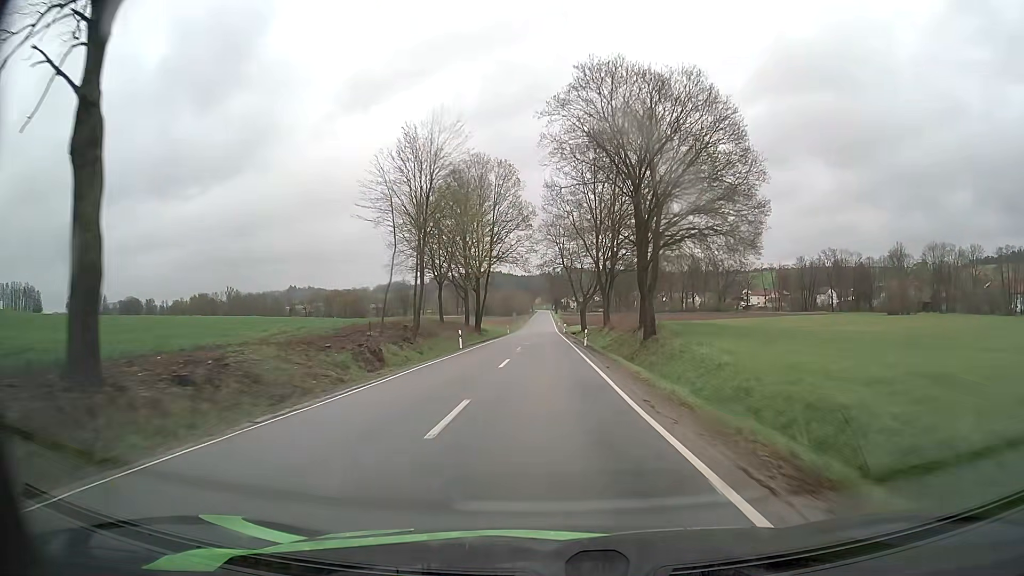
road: secondary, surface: asphalt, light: Day
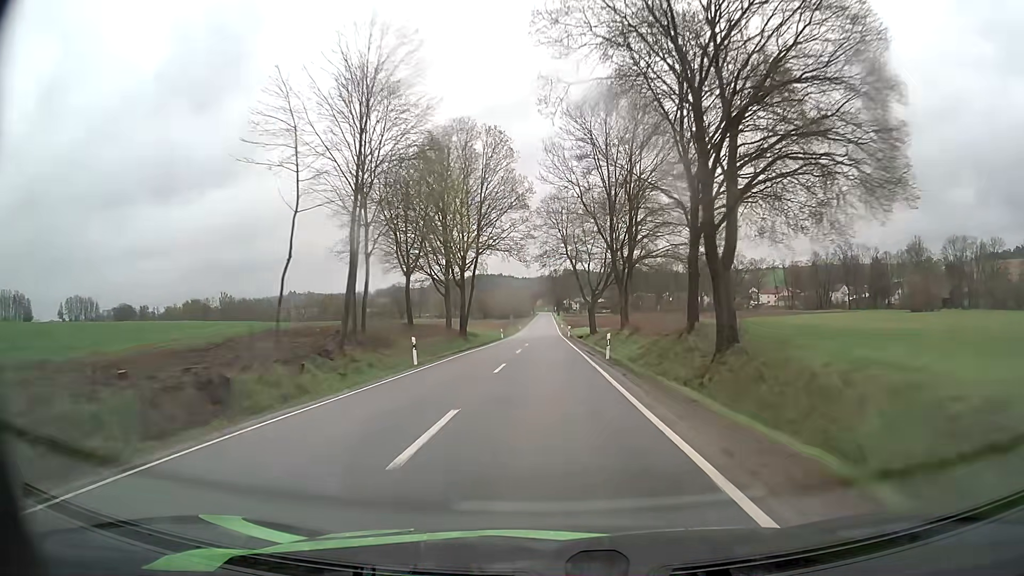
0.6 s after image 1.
(0.0, +14.1) m; 0°
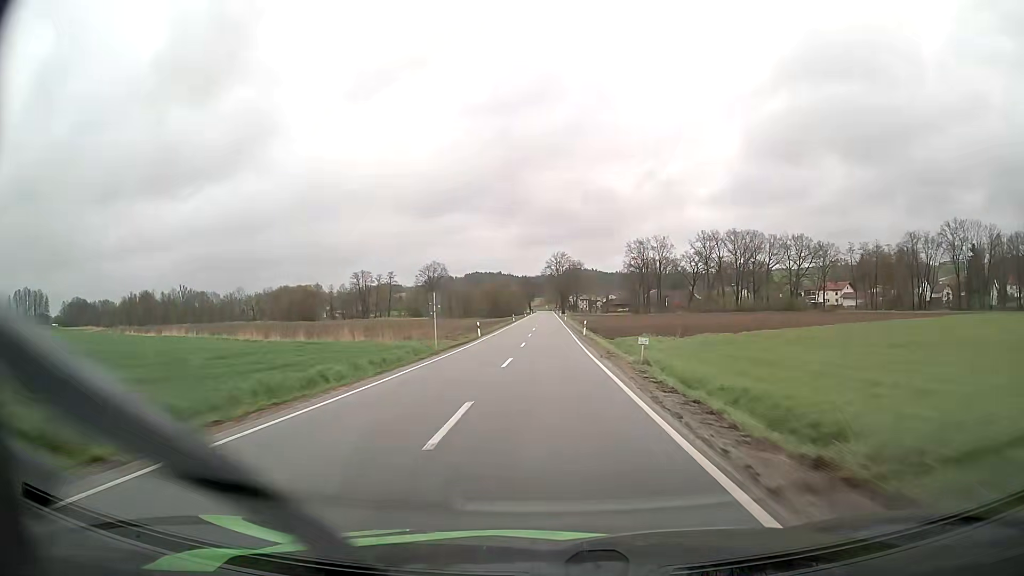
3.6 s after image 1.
(-0.3, +71.8) m; 0°
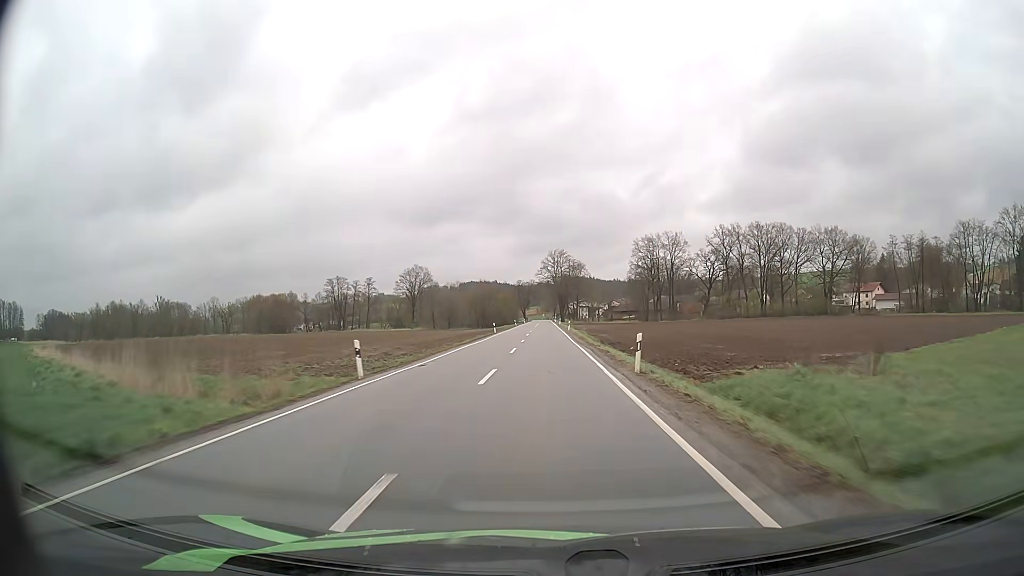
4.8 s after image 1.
(0.0, +29.3) m; 0°
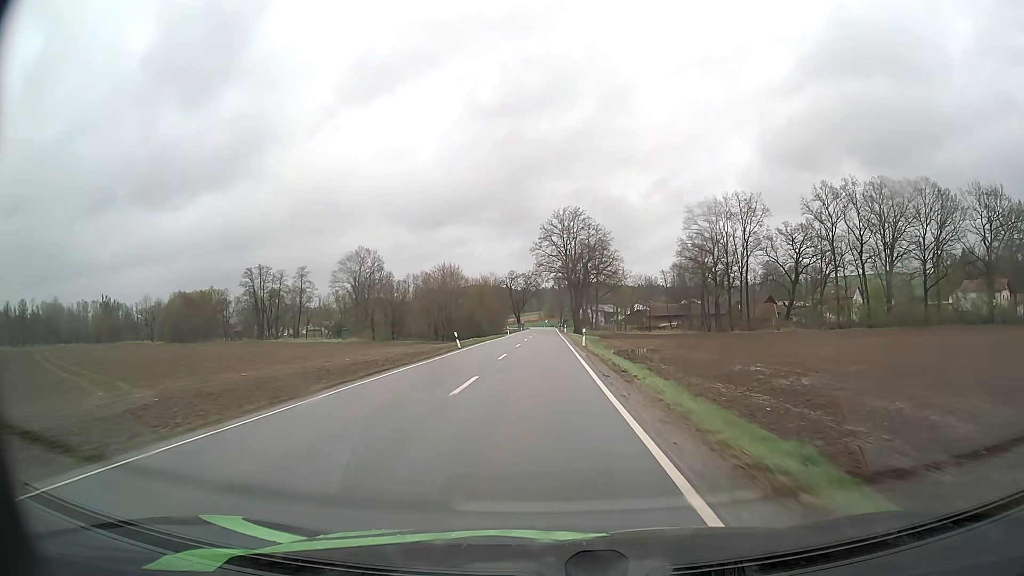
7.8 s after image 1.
(0.0, +73.7) m; -1°
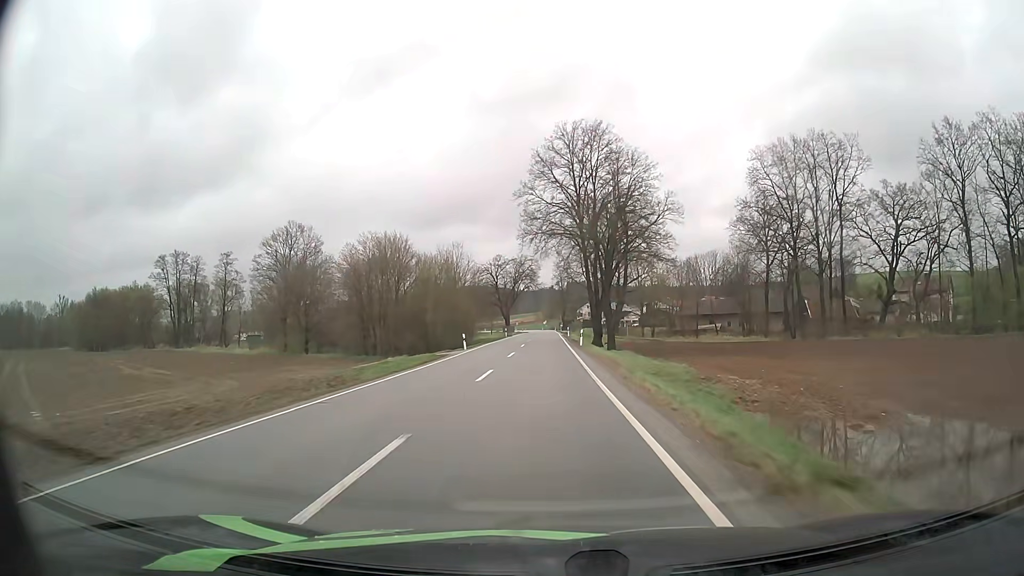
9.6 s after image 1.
(0.0, +44.3) m; 0°
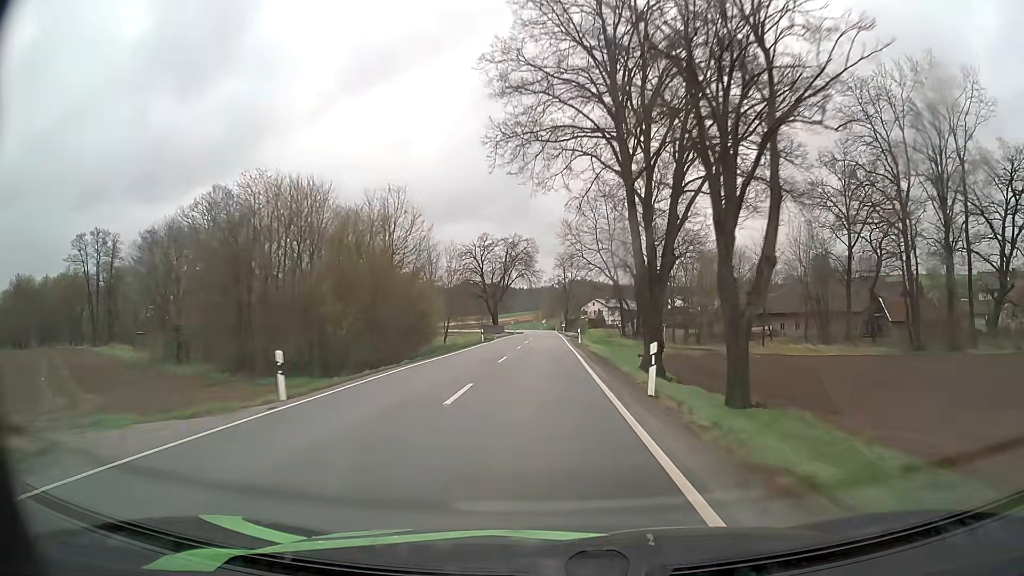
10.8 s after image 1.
(0.0, +29.3) m; 0°
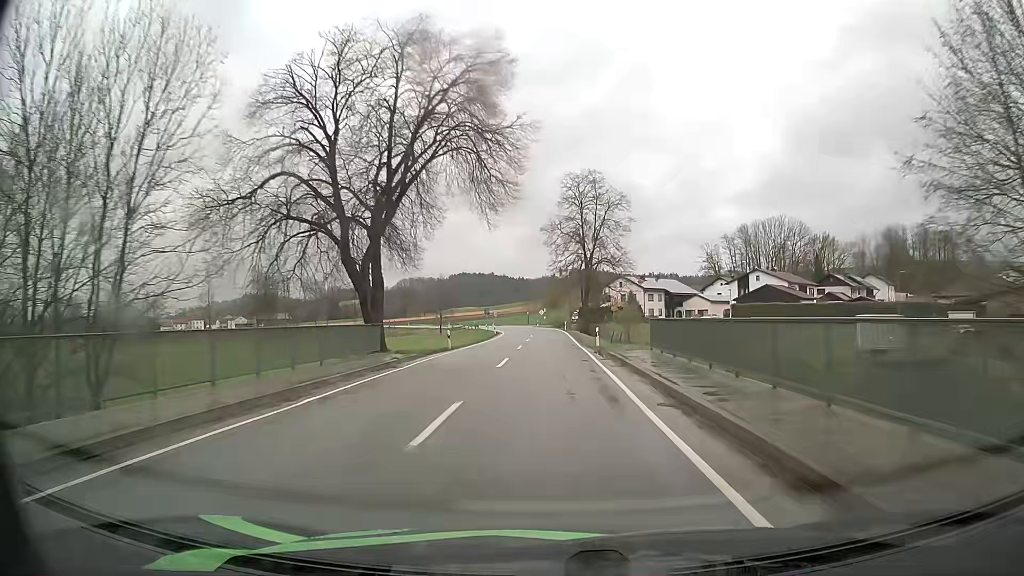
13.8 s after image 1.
(0.0, +71.5) m; 0°
(0, +10) (0, +20) (0, +30) (0, +40) (0, +50) (-1, +60) (-1, +70) (-2, +80) (-3, +90) (-4, +100) m
